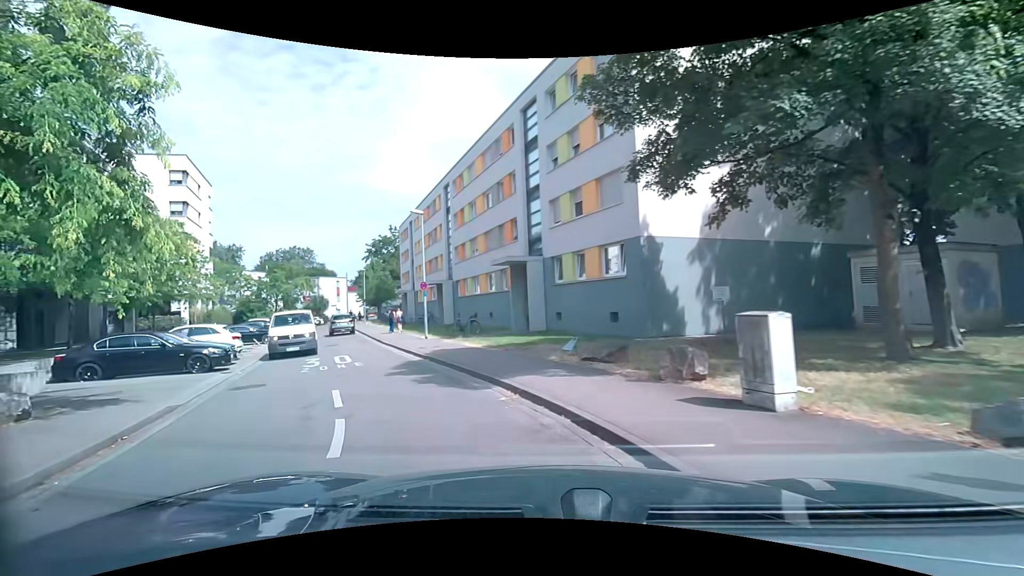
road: residential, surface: asphalt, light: Day
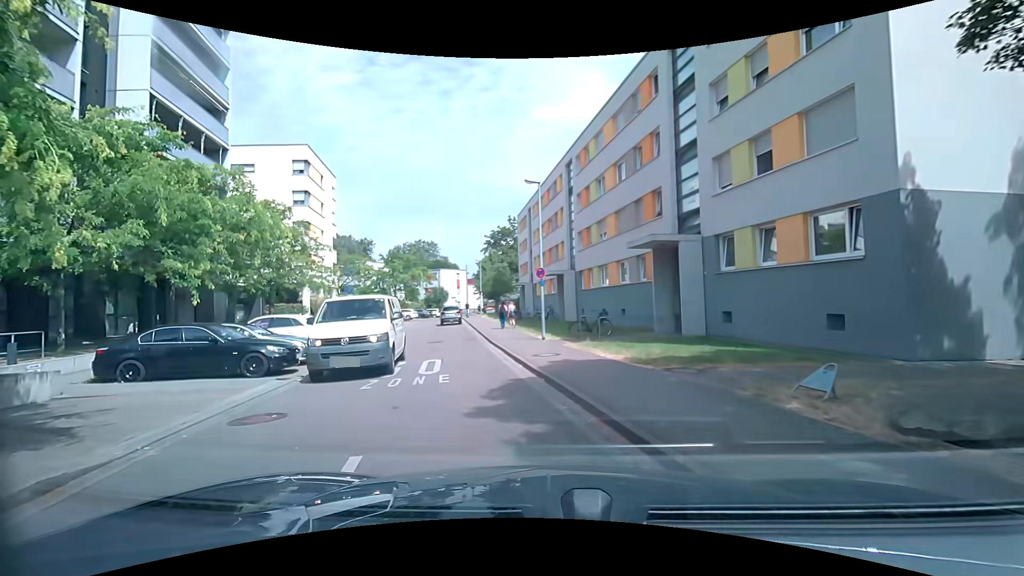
(-0.8, +5.3) m; -13°
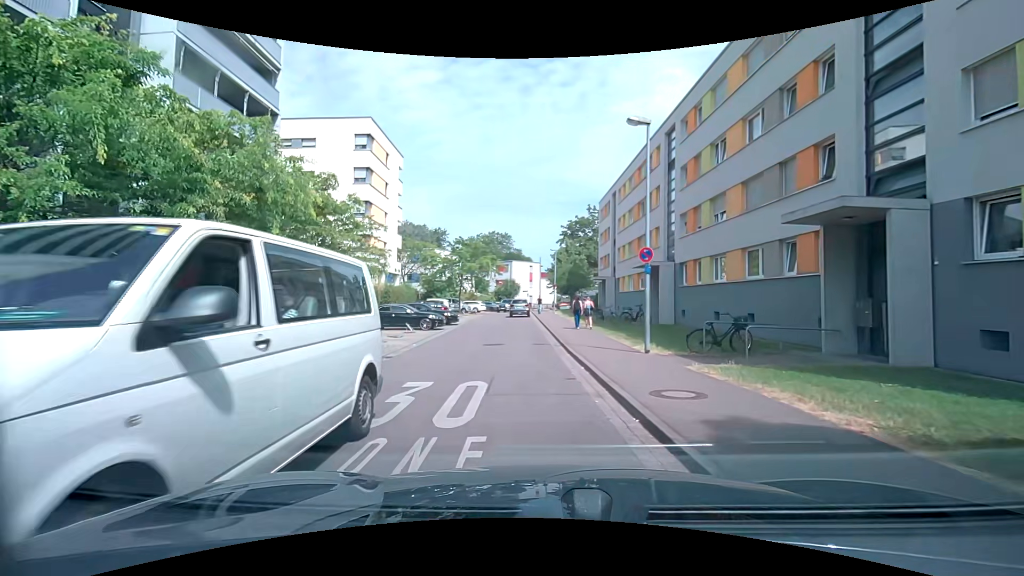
(-0.3, +5.9) m; -7°
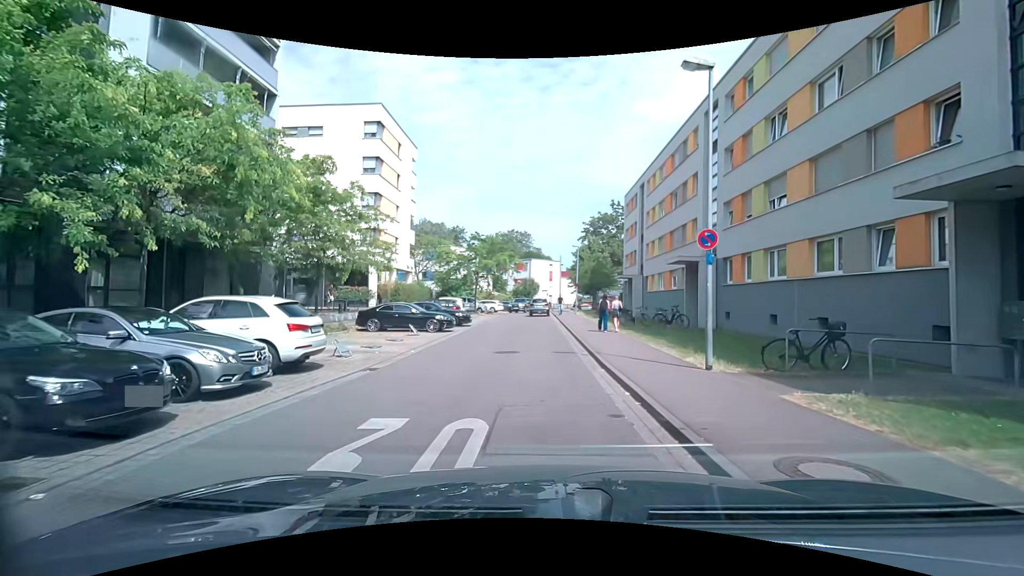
(-0.1, +3.1) m; -4°
